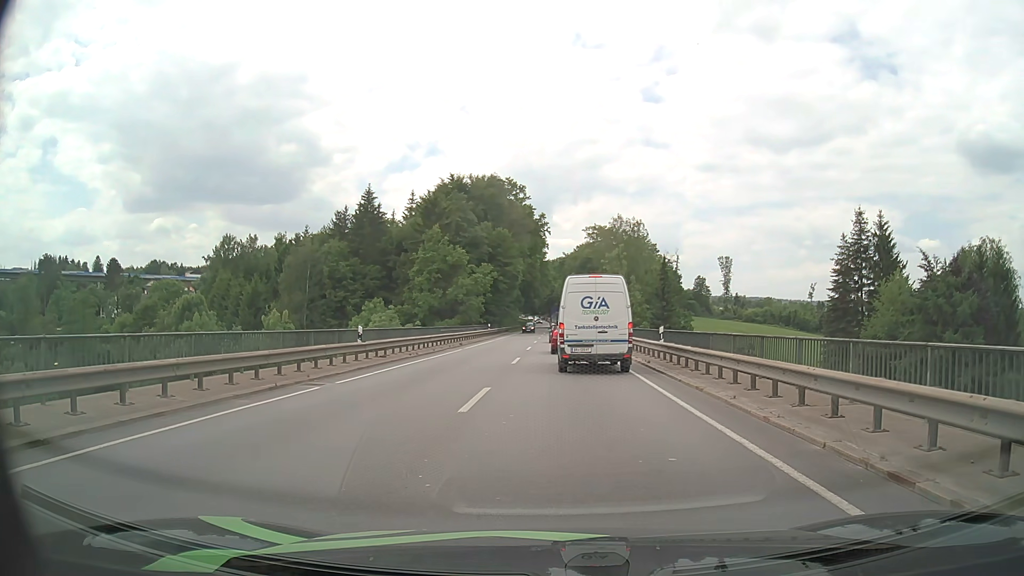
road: primary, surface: asphalt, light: Day
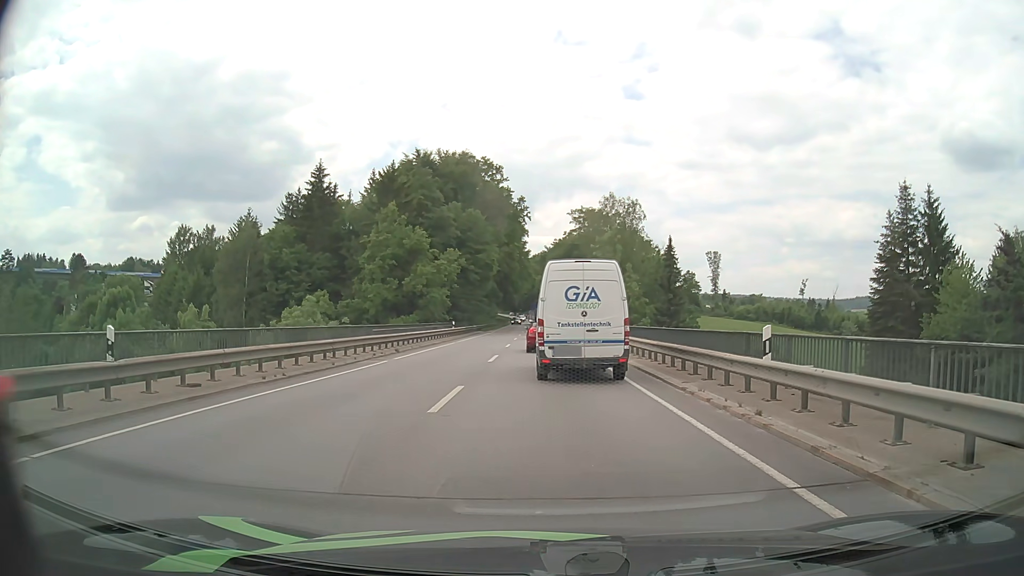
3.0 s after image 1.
(+0.2, +13.2) m; +1°
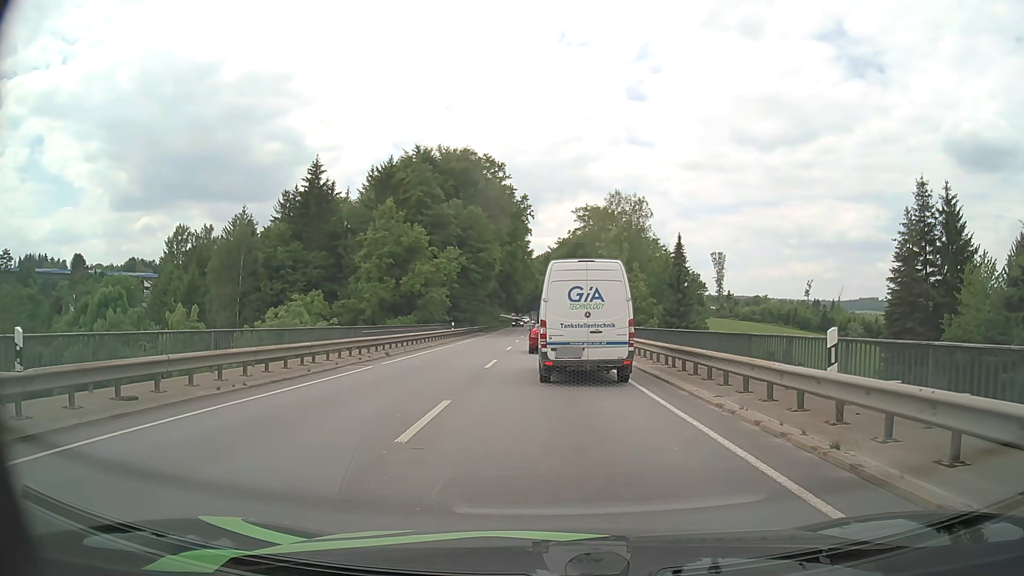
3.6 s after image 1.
(0.0, +2.4) m; 0°
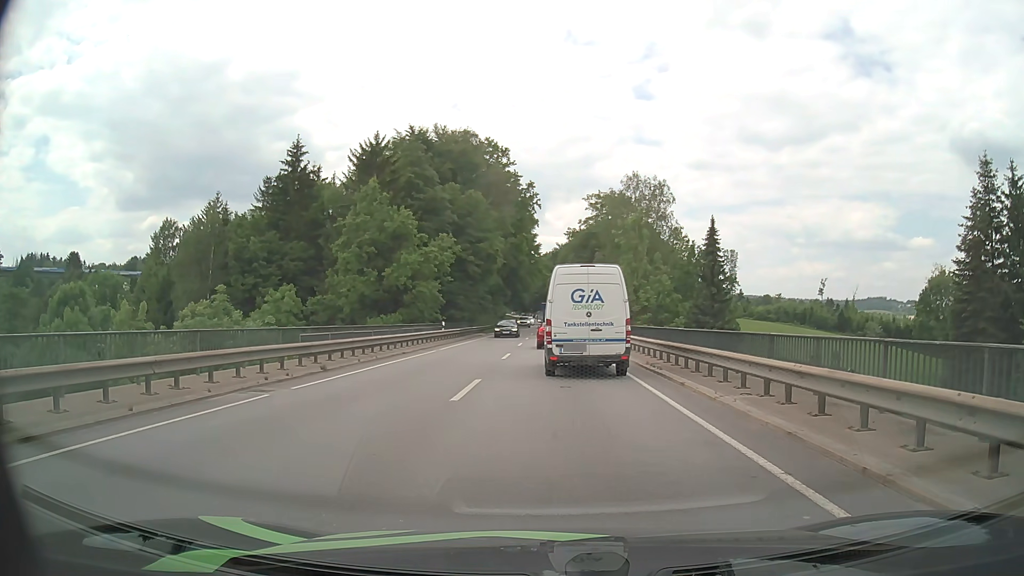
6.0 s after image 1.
(-0.1, +8.5) m; -1°
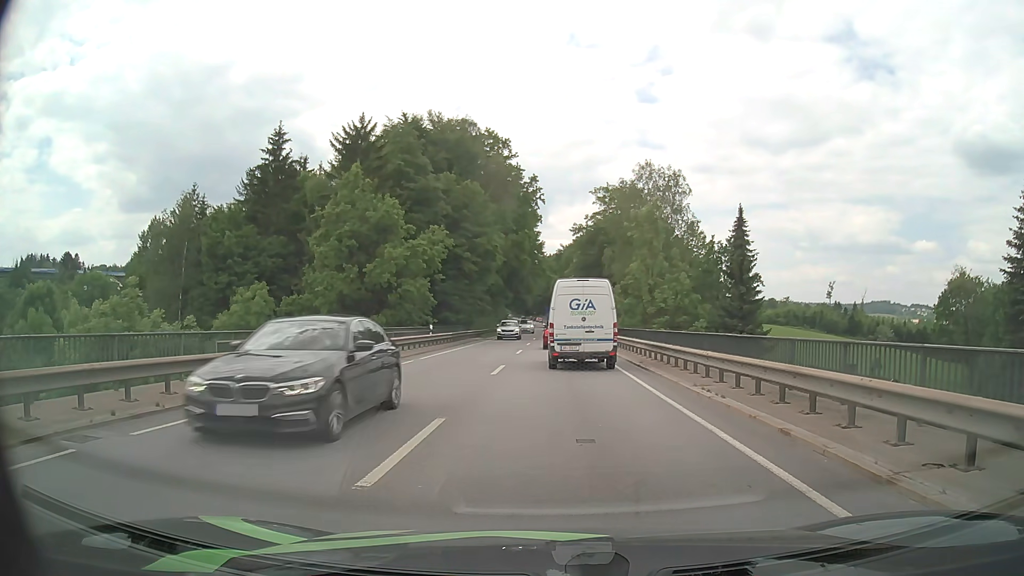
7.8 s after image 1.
(0.0, +6.0) m; 0°
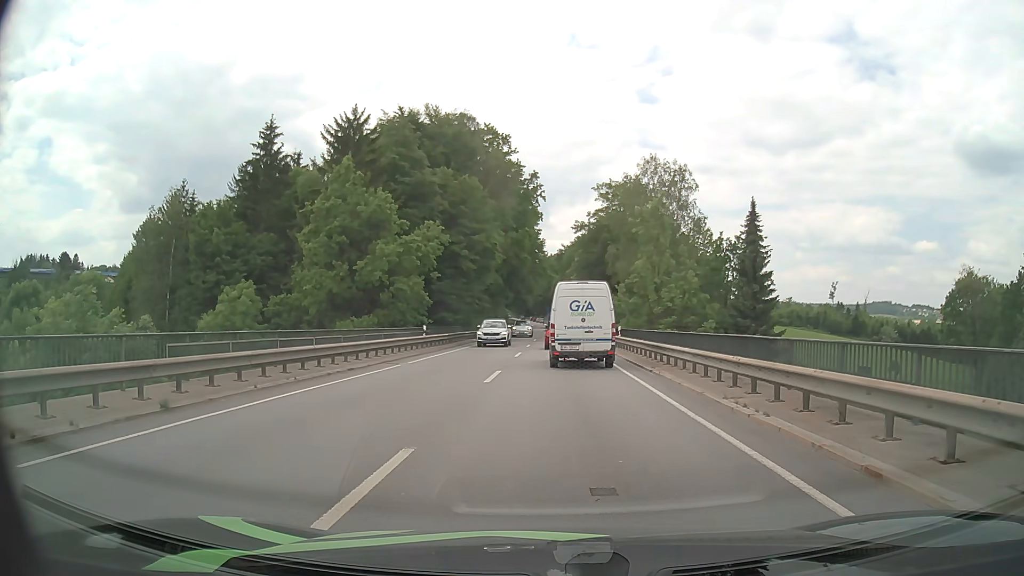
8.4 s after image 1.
(0.0, +2.4) m; 0°
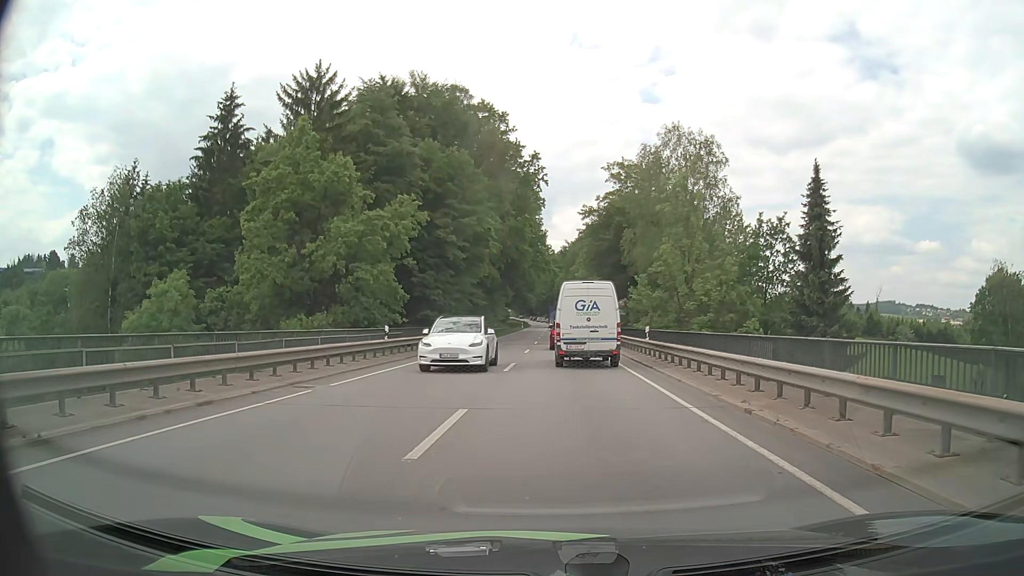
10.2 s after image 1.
(0.0, +9.3) m; 0°
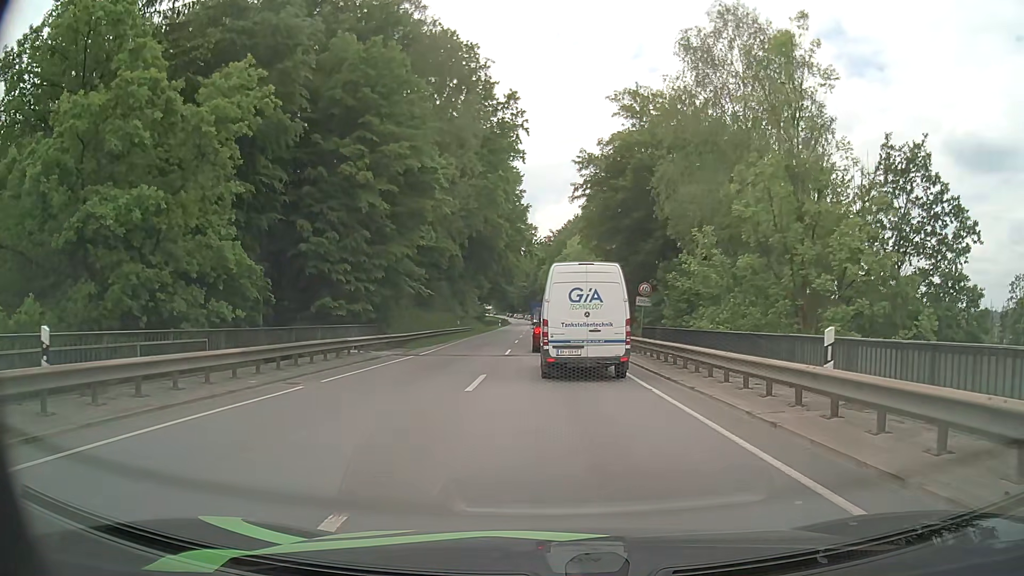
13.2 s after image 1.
(+0.1, +18.9) m; +2°
